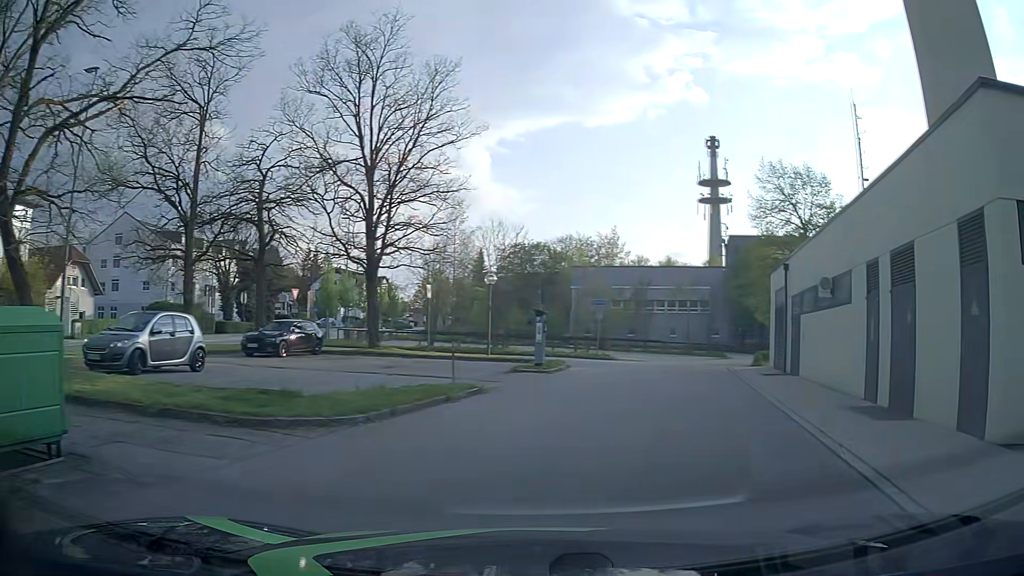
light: Day
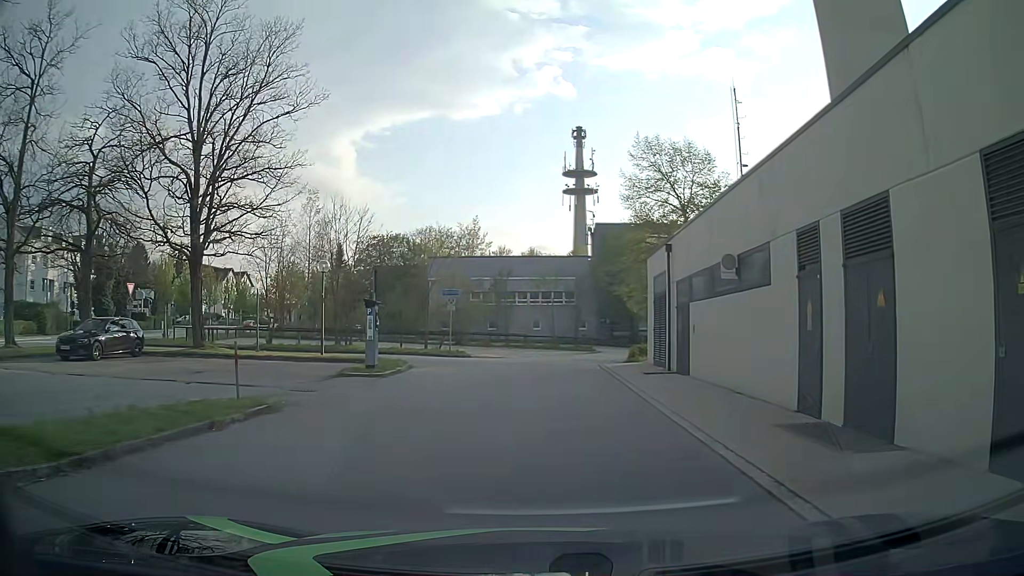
(+0.5, +3.9) m; +10°
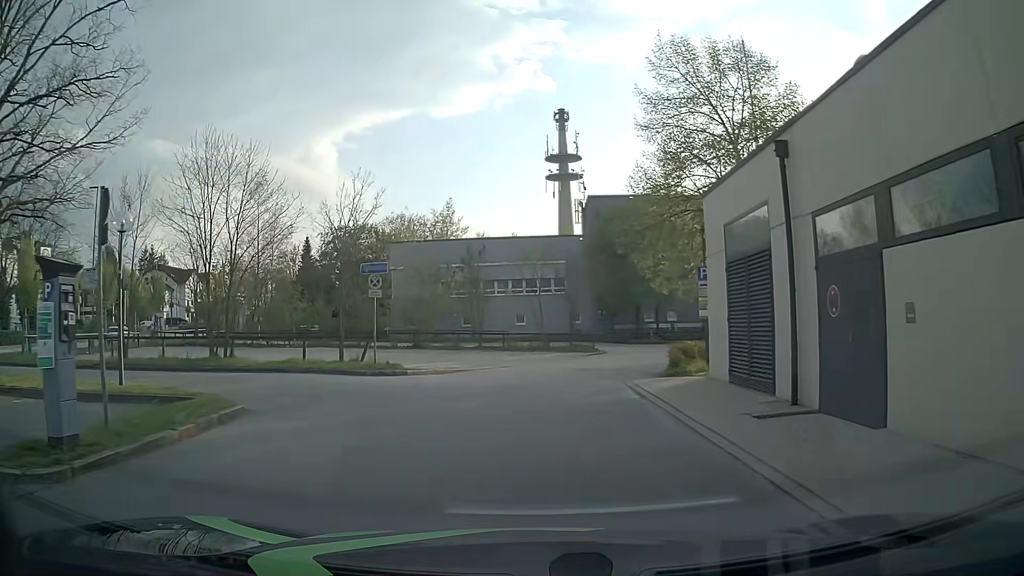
(+0.2, +12.1) m; +3°
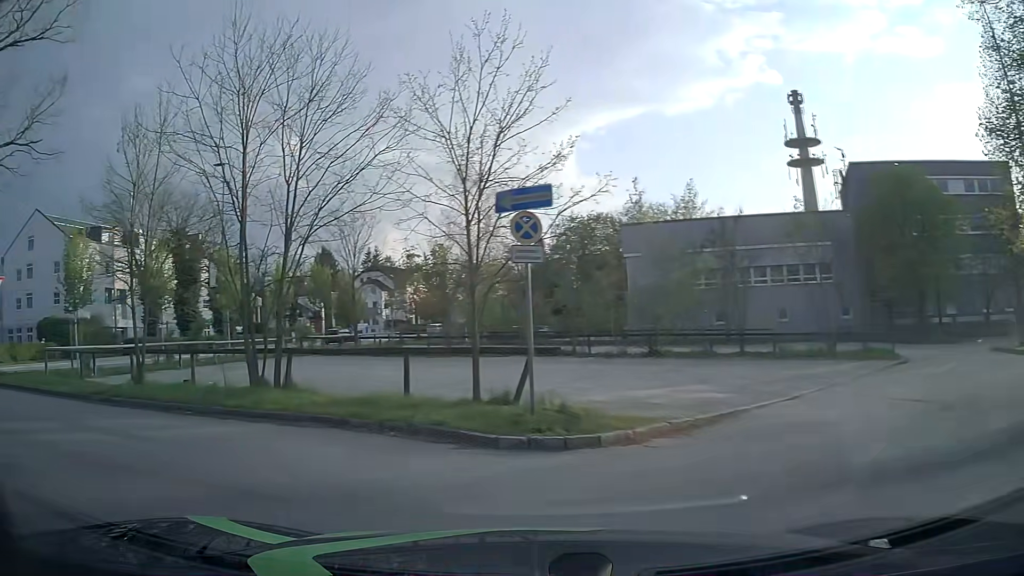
(-0.9, +10.5) m; -23°
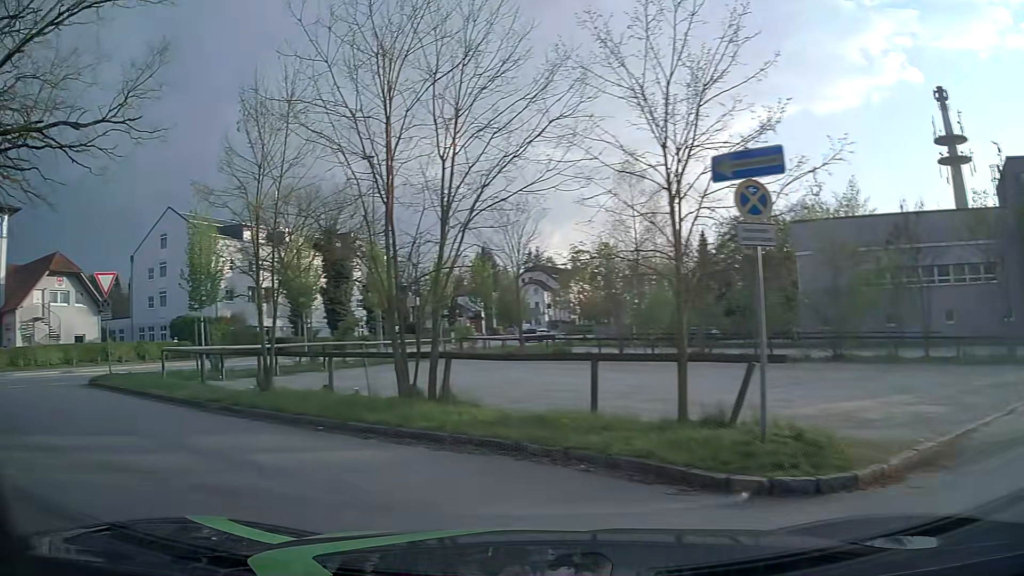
(-0.2, +2.0) m; -13°
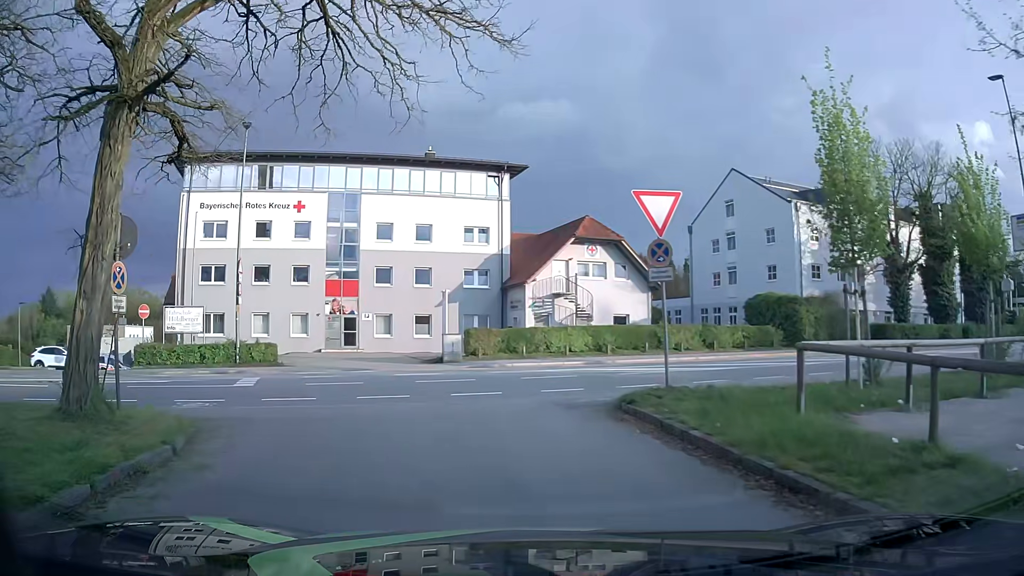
(-5.0, +9.1) m; -49°
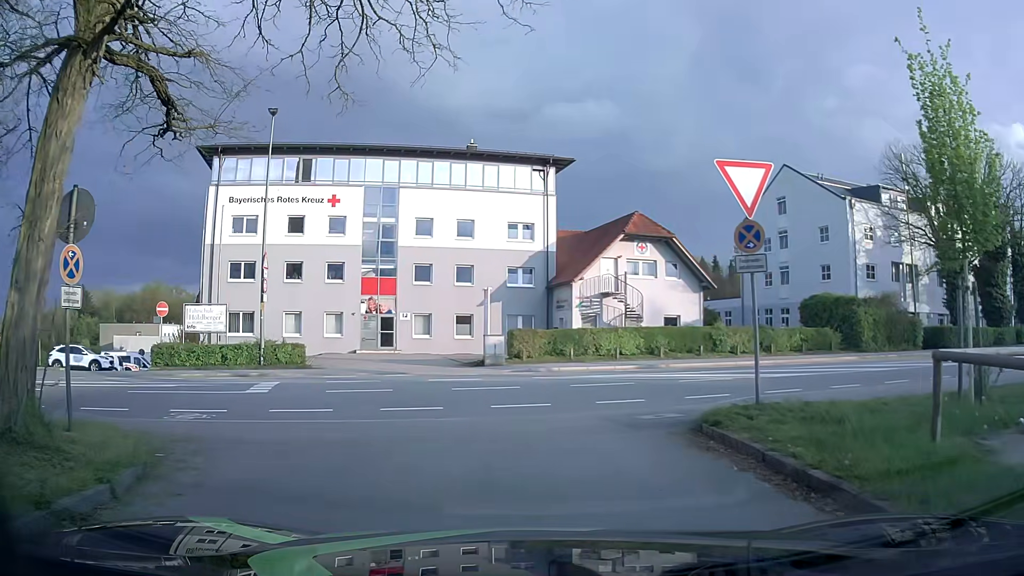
(0.0, +2.0) m; -3°
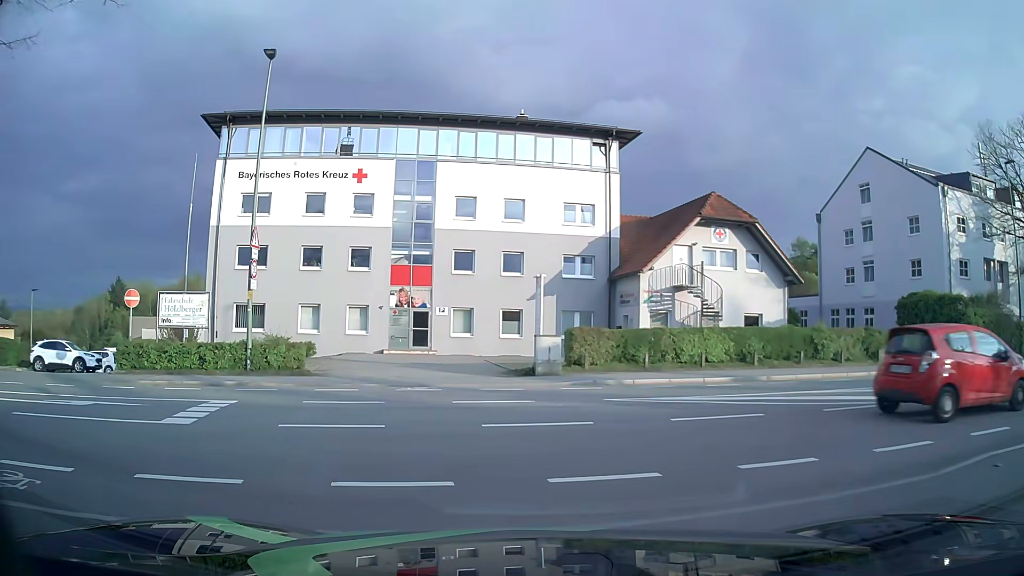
(-0.3, +5.9) m; -6°
